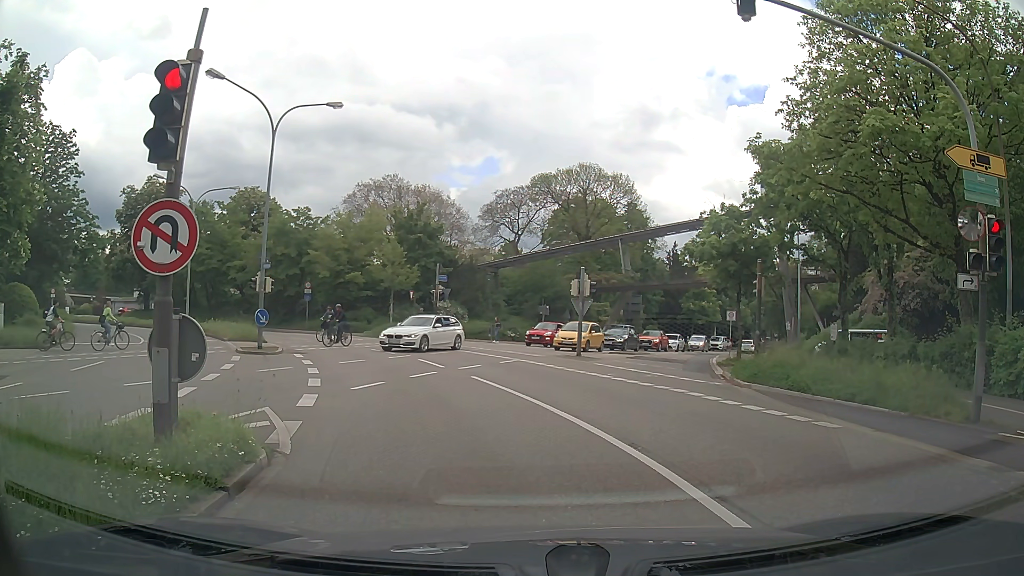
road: primary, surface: asphalt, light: Day
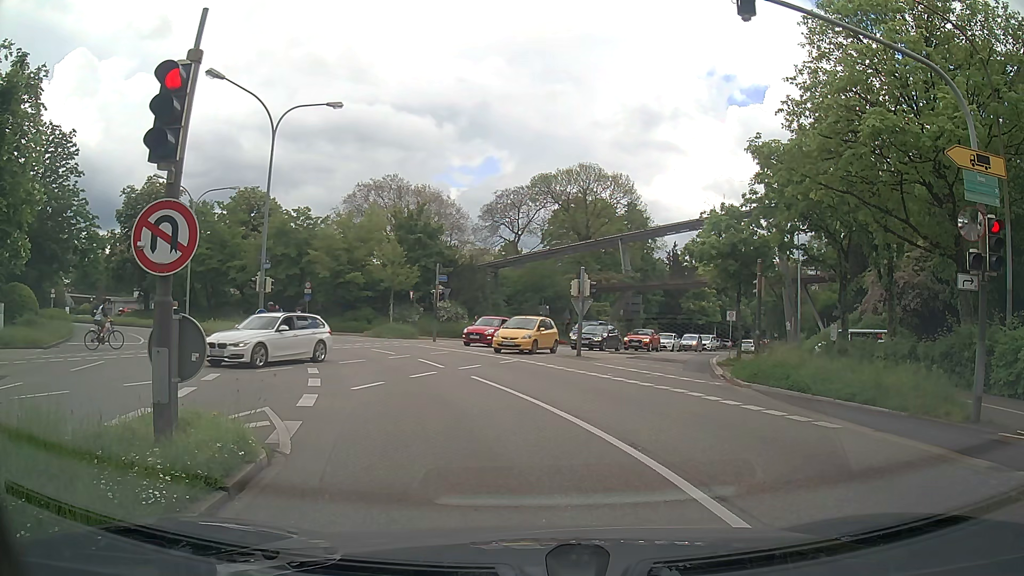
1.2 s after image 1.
(0.0, 0.0) m; 0°
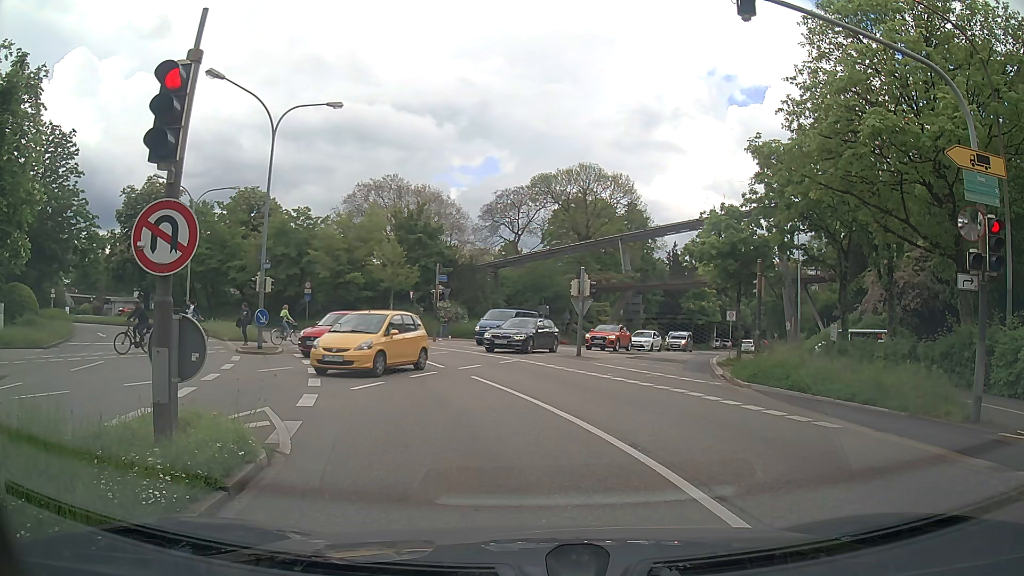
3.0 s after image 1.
(0.0, 0.0) m; 0°
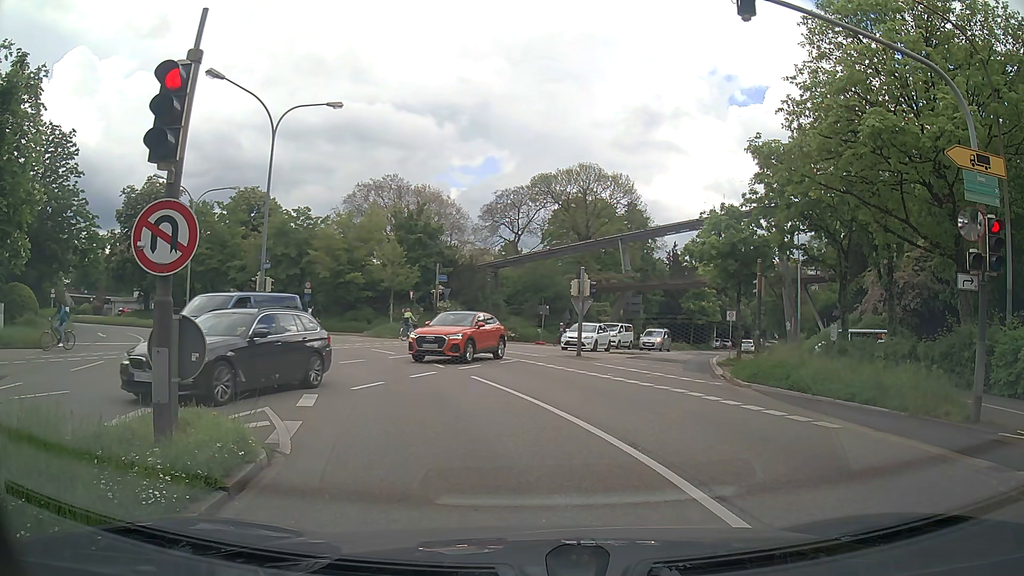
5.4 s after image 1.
(0.0, 0.0) m; 0°
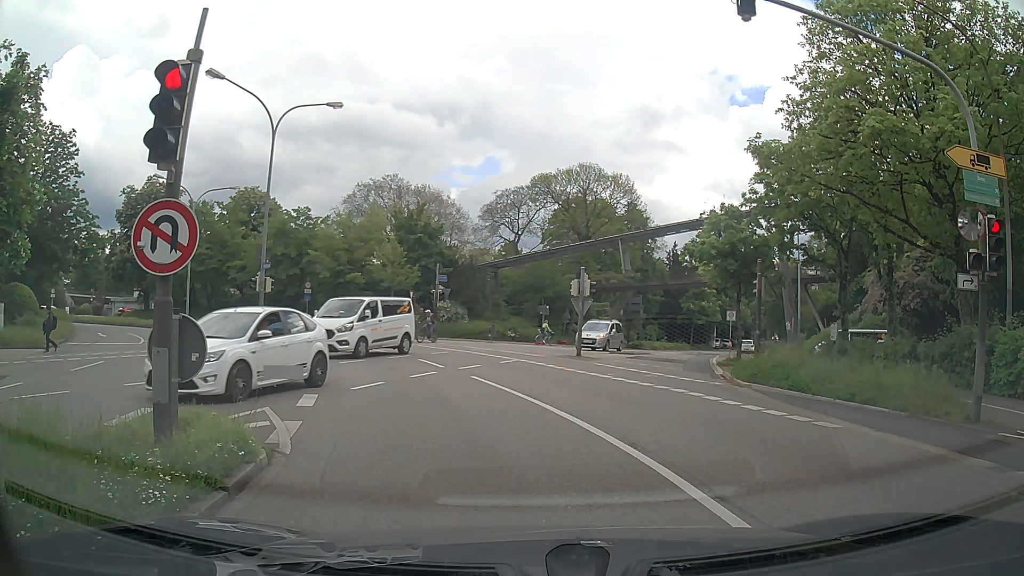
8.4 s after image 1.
(0.0, 0.0) m; 0°
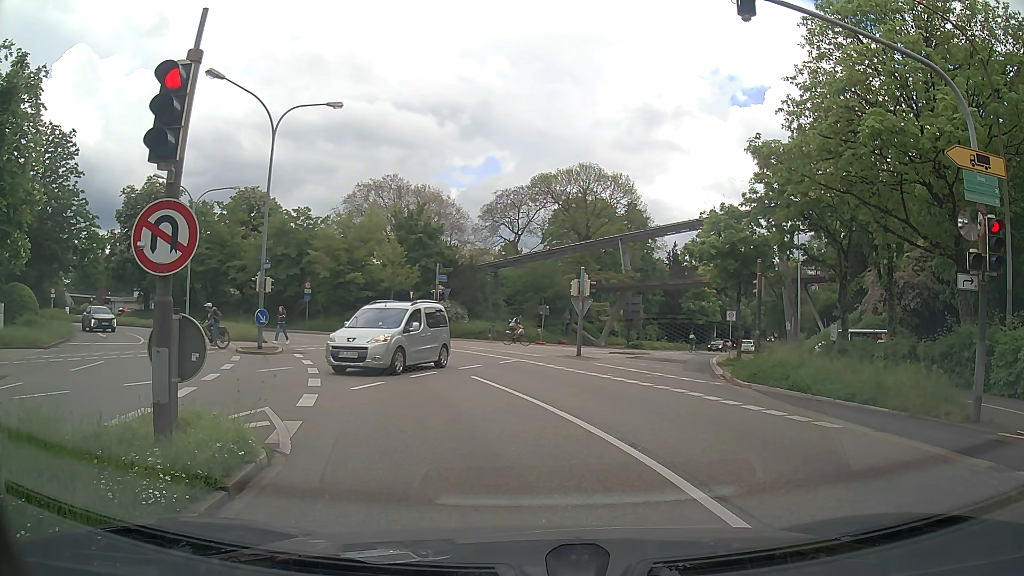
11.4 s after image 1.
(0.0, 0.0) m; 0°
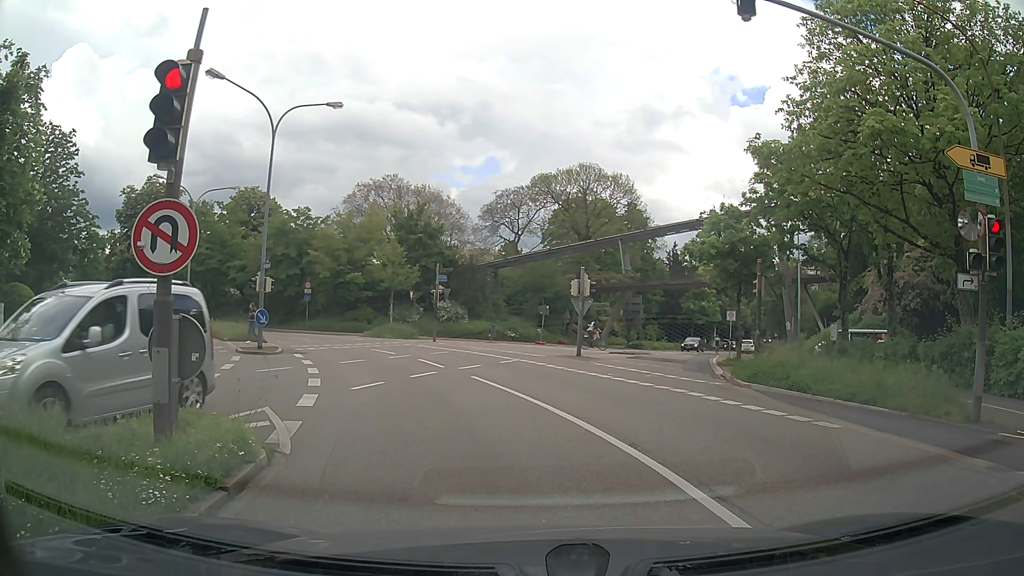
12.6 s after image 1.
(0.0, 0.0) m; 0°
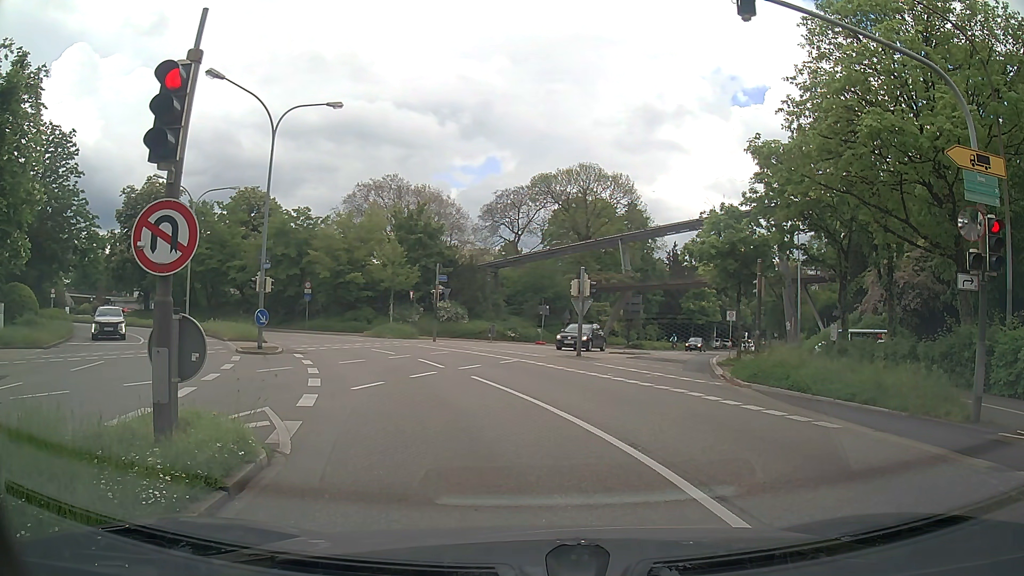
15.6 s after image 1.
(0.0, 0.0) m; 0°
